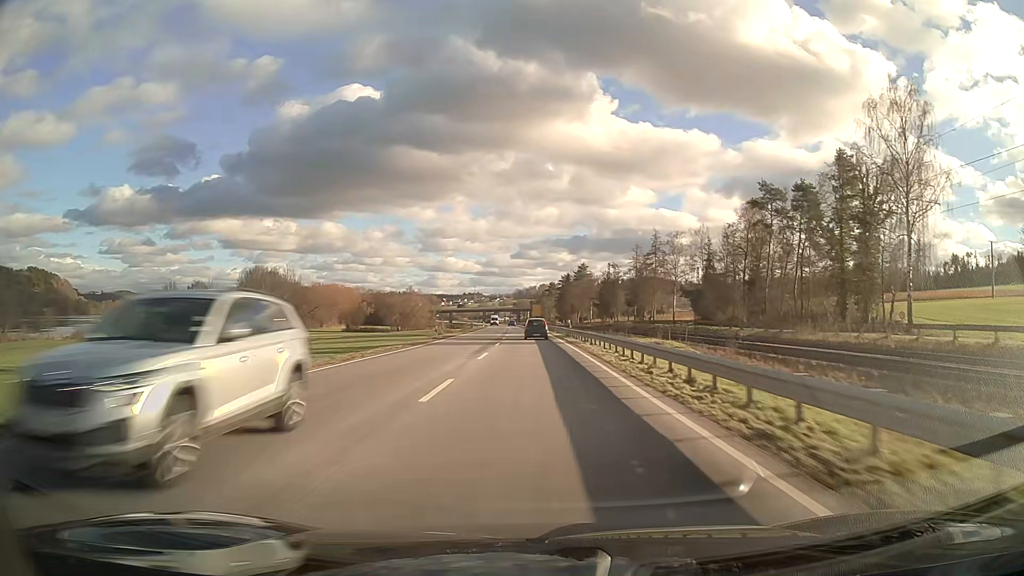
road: primary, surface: asphalt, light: Day
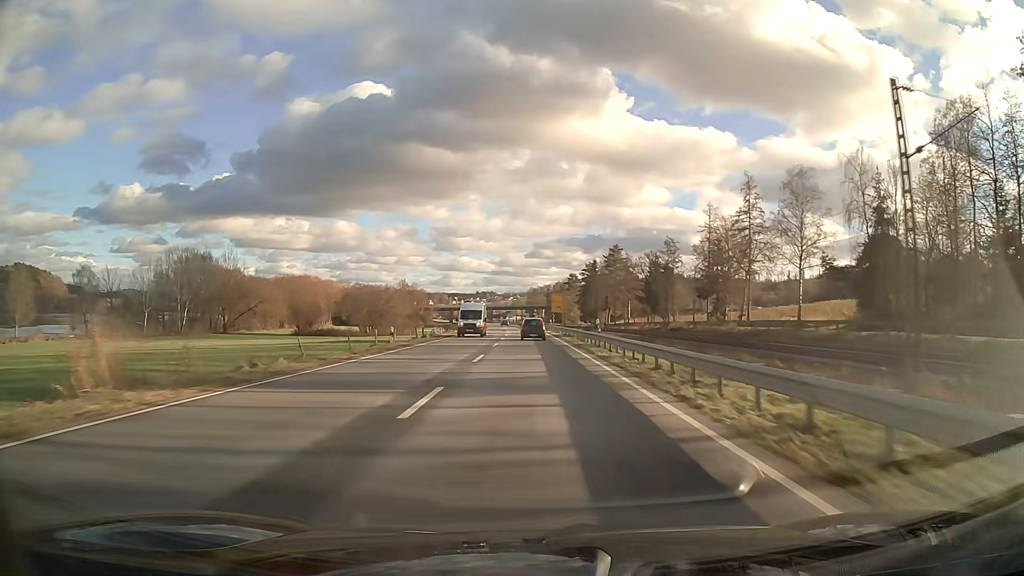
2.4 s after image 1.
(-0.7, +62.4) m; -1°
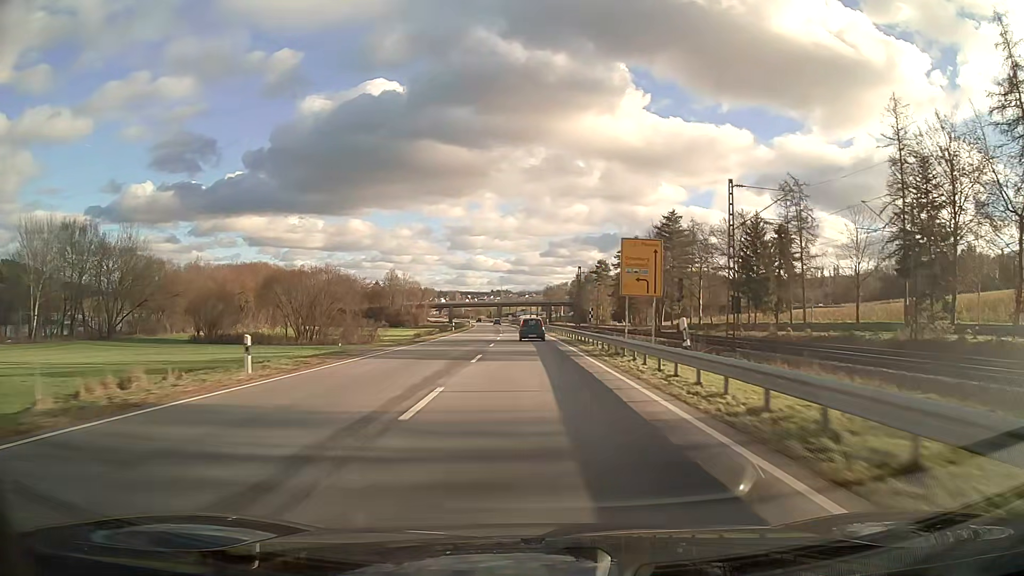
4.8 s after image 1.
(-0.7, +60.7) m; -1°
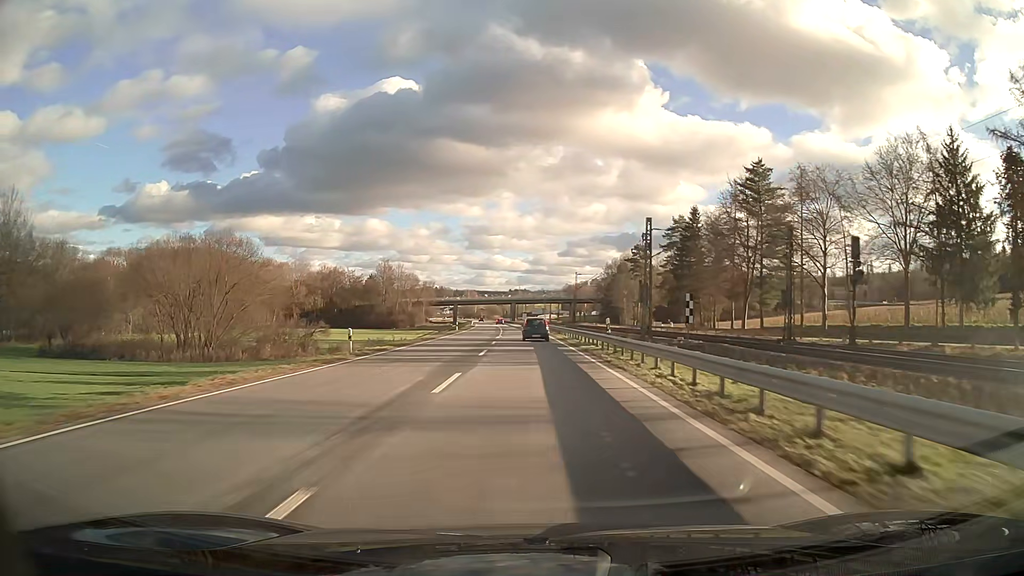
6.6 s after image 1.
(-0.7, +44.1) m; -2°
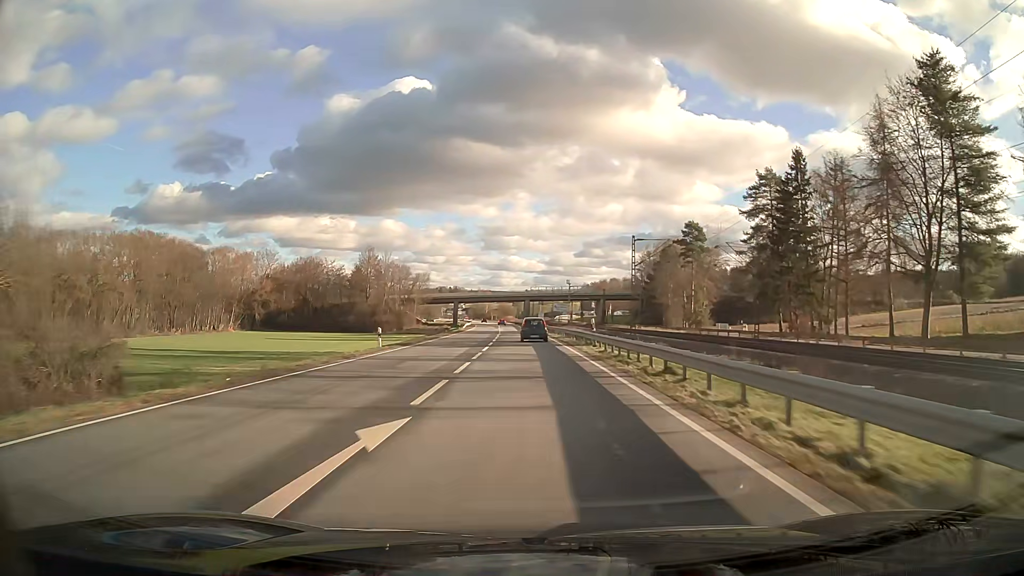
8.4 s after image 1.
(-0.4, +43.3) m; -1°
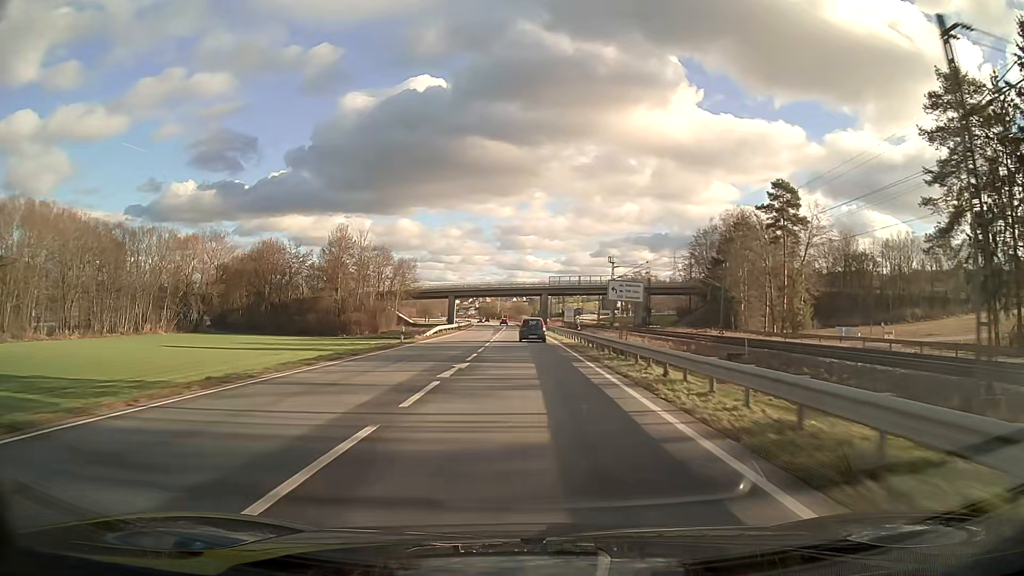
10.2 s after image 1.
(-0.6, +42.7) m; -1°
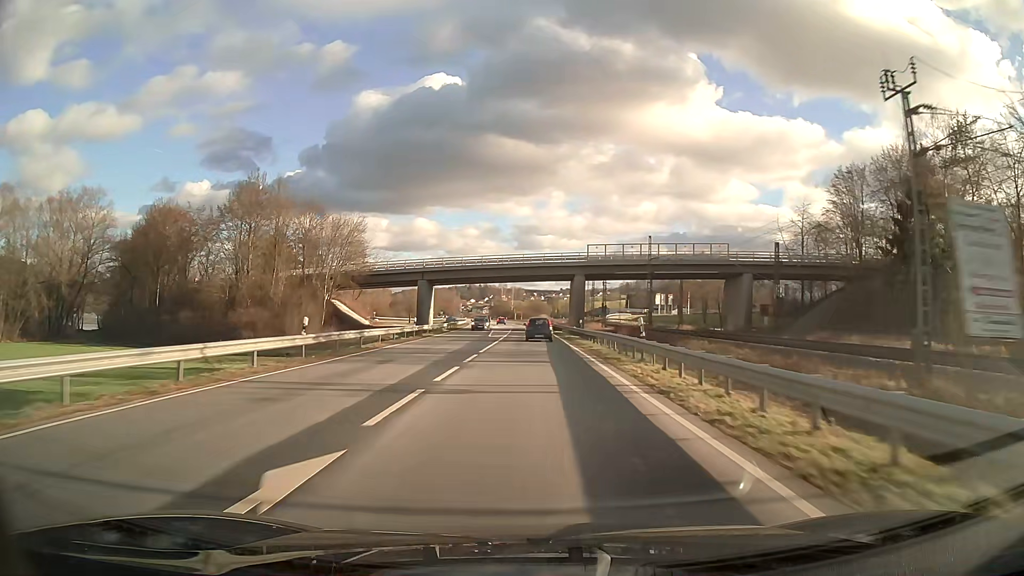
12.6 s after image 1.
(-0.9, +56.2) m; -1°
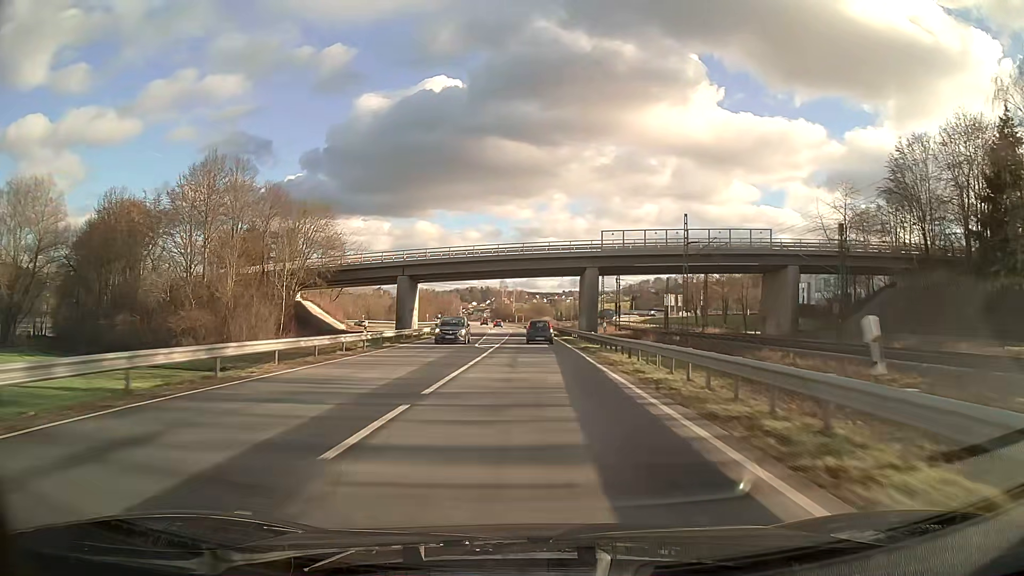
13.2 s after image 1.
(0.0, +14.0) m; 0°
